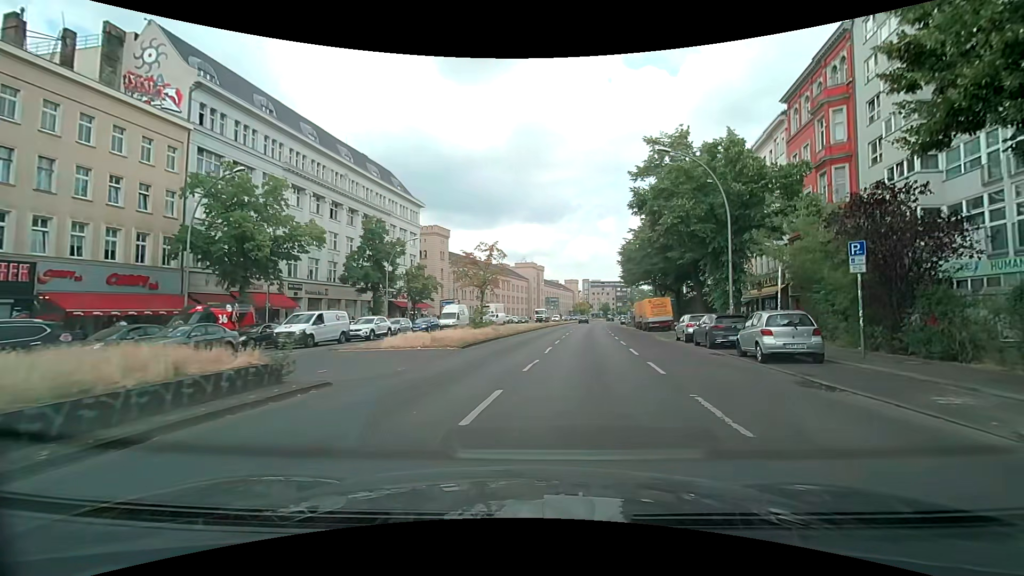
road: primary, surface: asphalt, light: Day
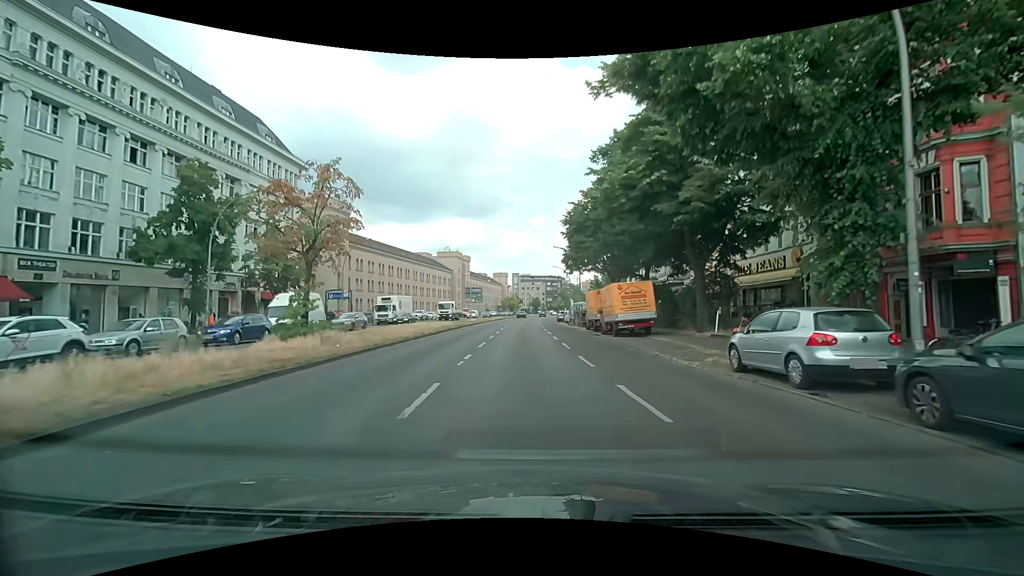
(+1.8, +18.2) m; +9°
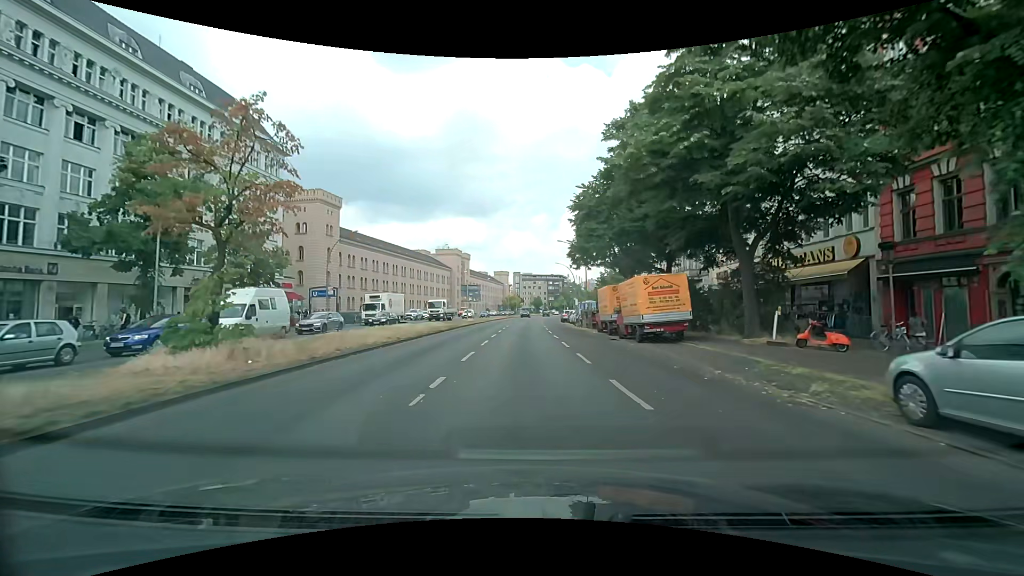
(-0.1, +5.3) m; -1°
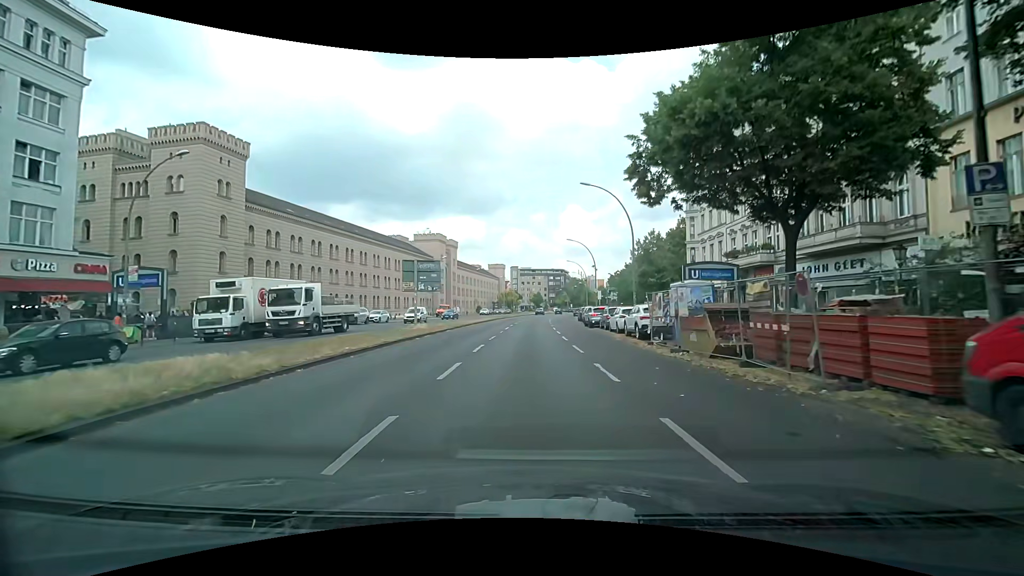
(+0.1, +27.9) m; 0°
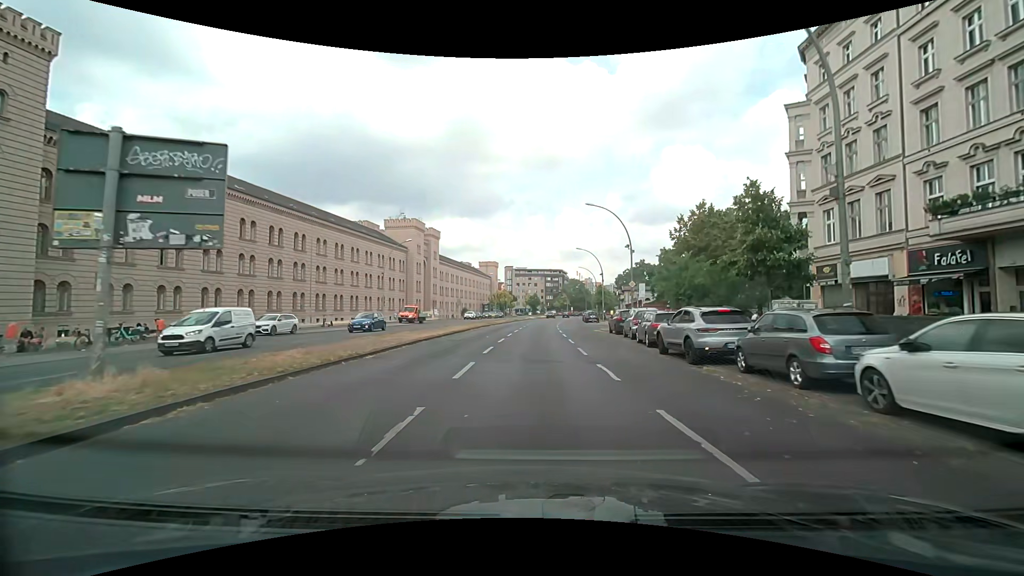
(+0.2, +23.3) m; +1°
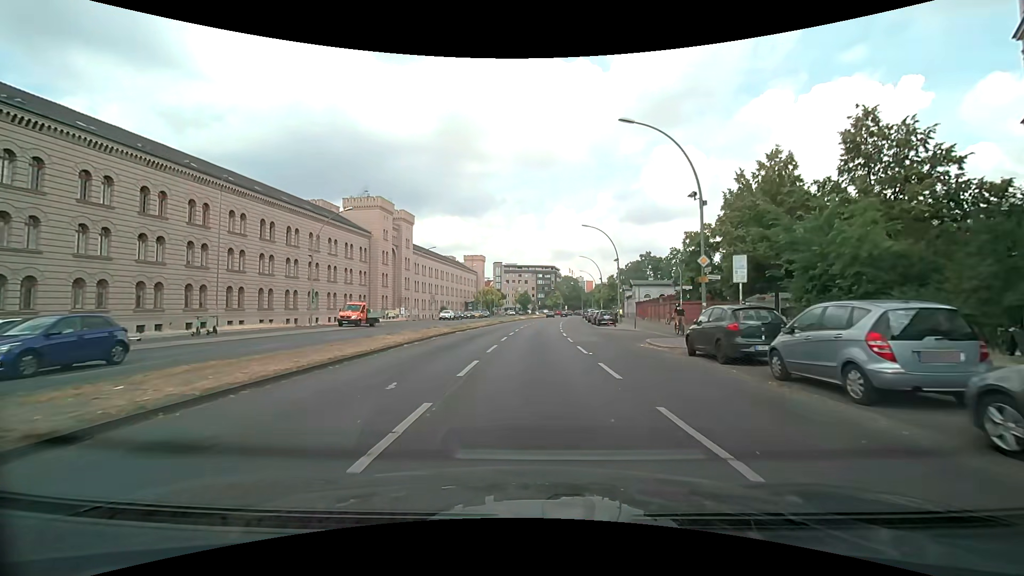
(+0.2, +18.0) m; +1°
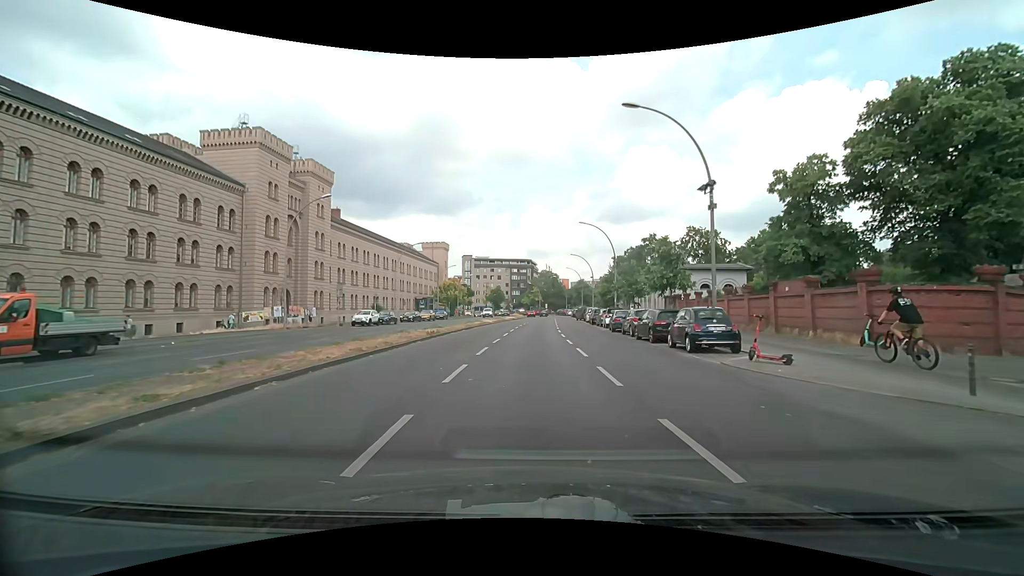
(+0.7, +30.6) m; +3°
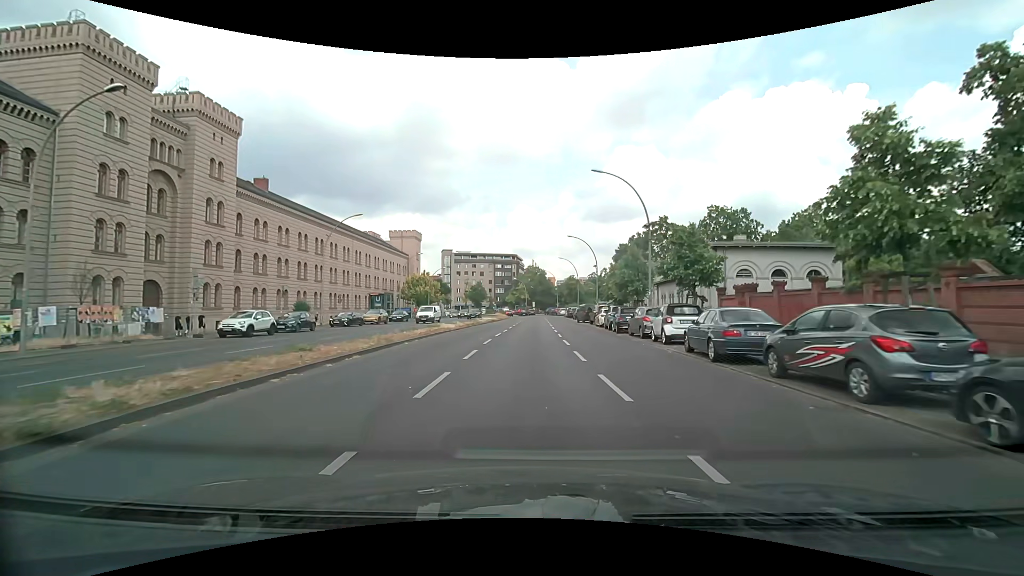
(+0.3, +18.9) m; +1°
(0, +10) (0, +20) (+1, +30) (+1, +40) (+2, +50) (+2, +60) (+2, +70) (+2, +80) (+2, +90) (+2, +100) m
